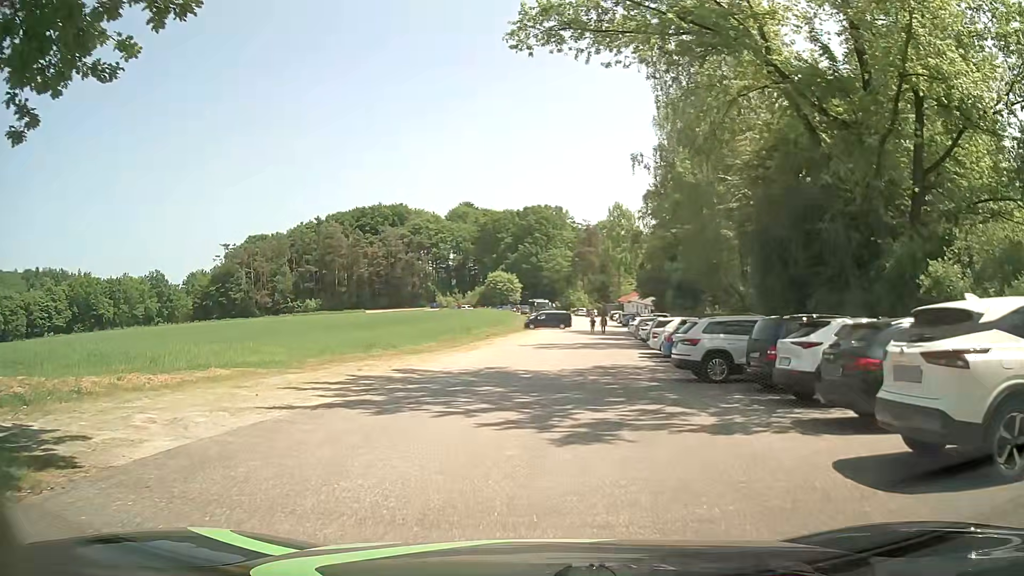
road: service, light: Day
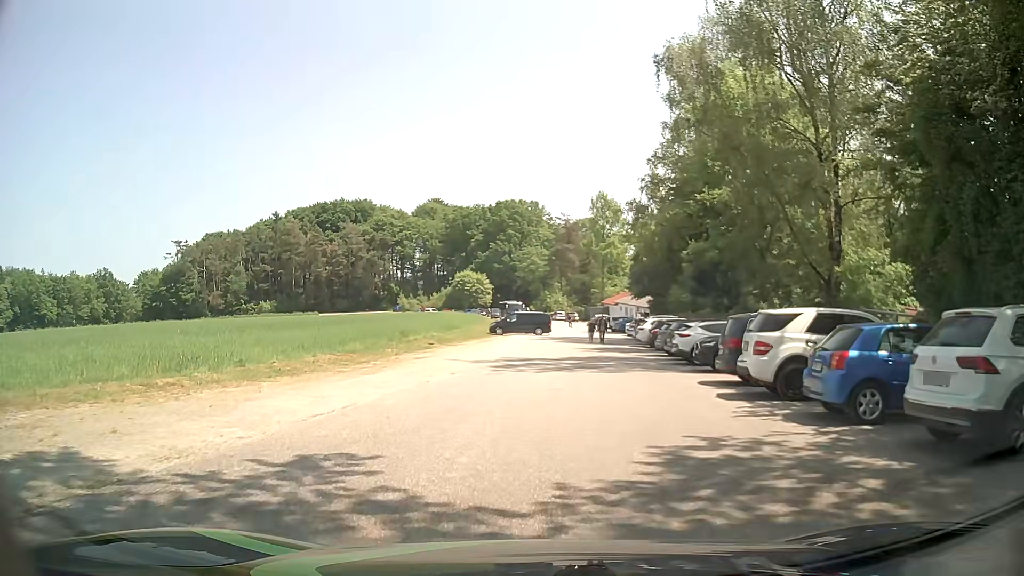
(+0.6, +16.8) m; +3°
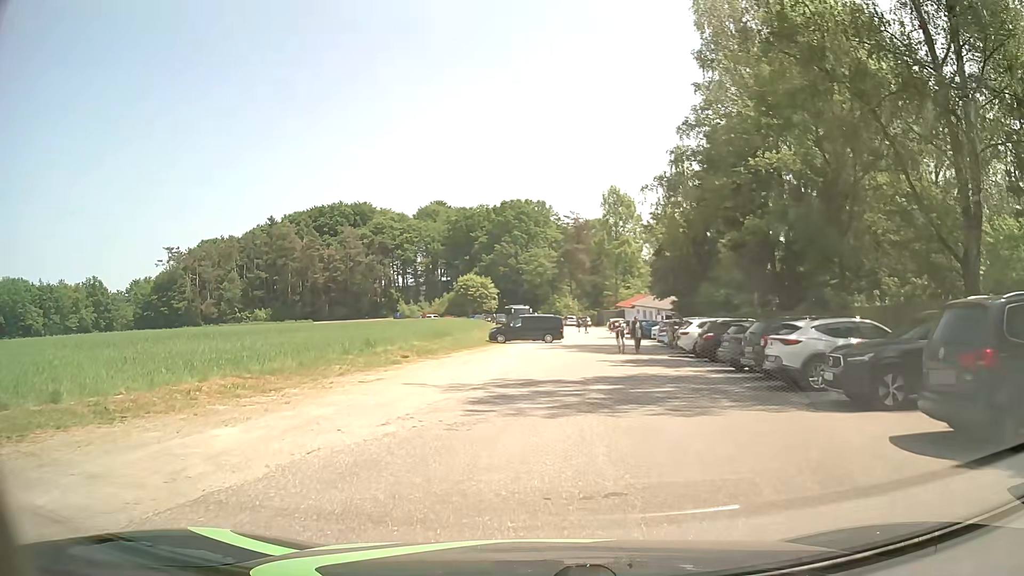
(0.0, +9.3) m; 0°
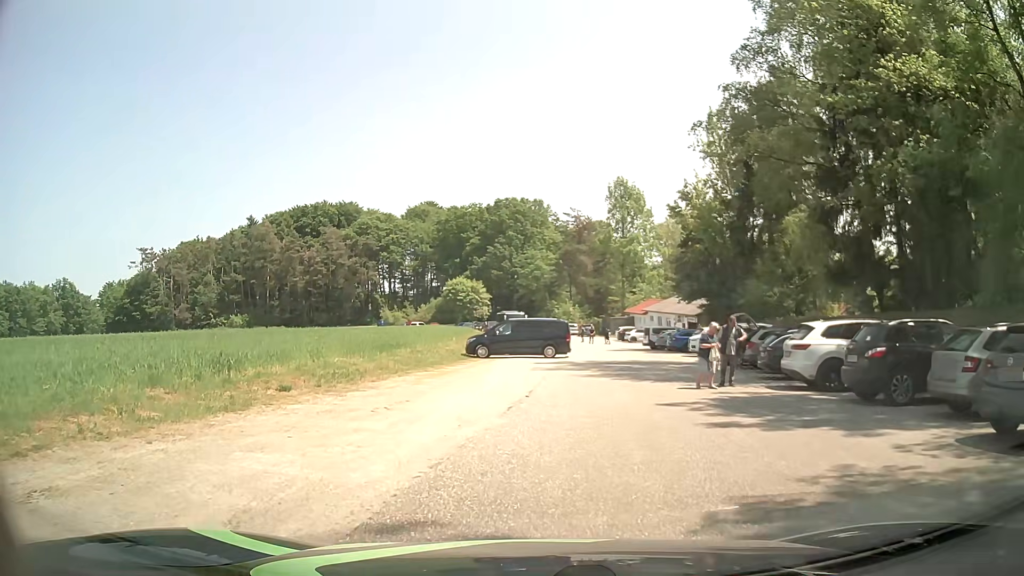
(-0.1, +13.0) m; 0°
